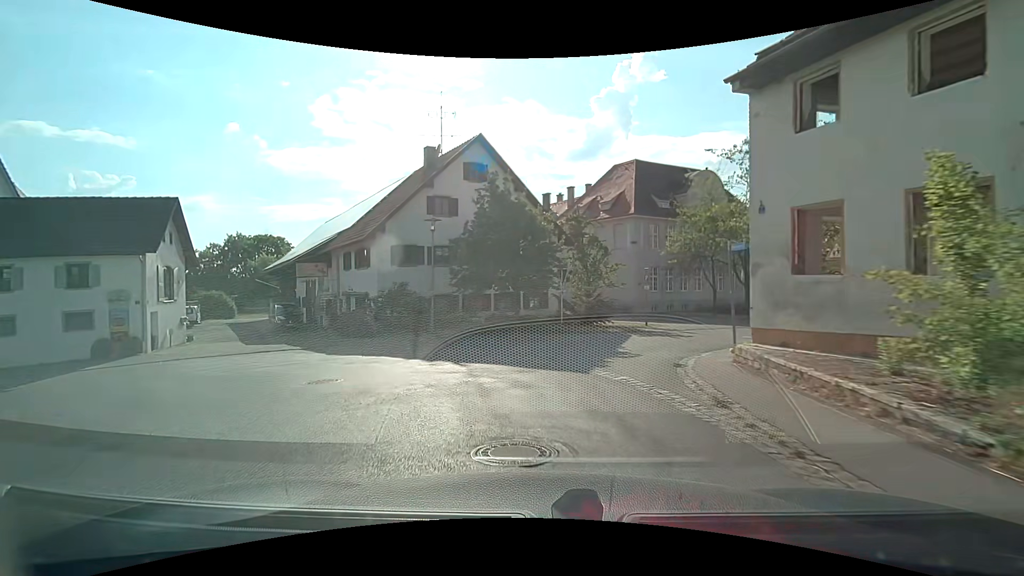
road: tertiary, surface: asphalt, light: Day
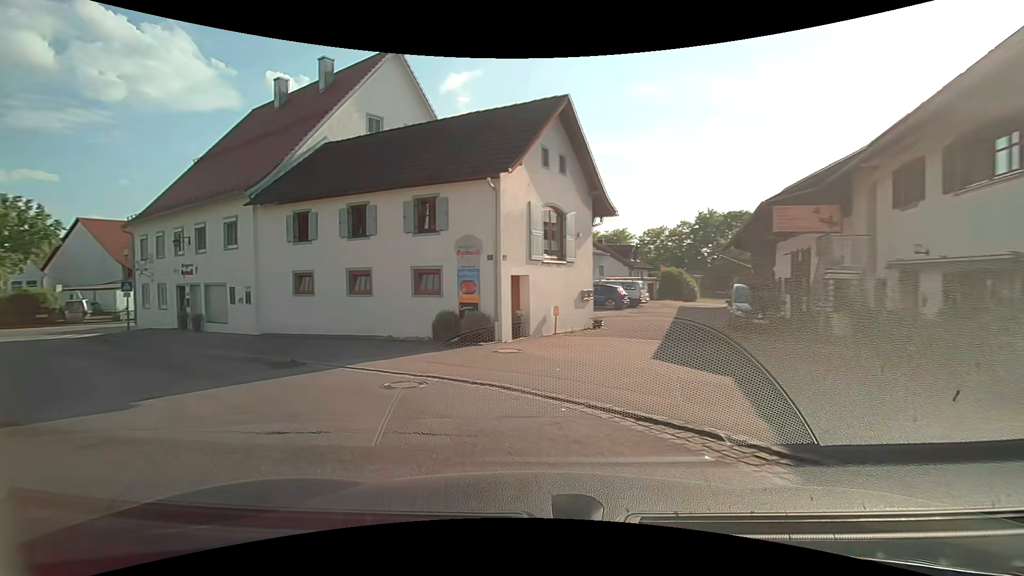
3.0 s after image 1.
(-5.9, +15.4) m; -52°
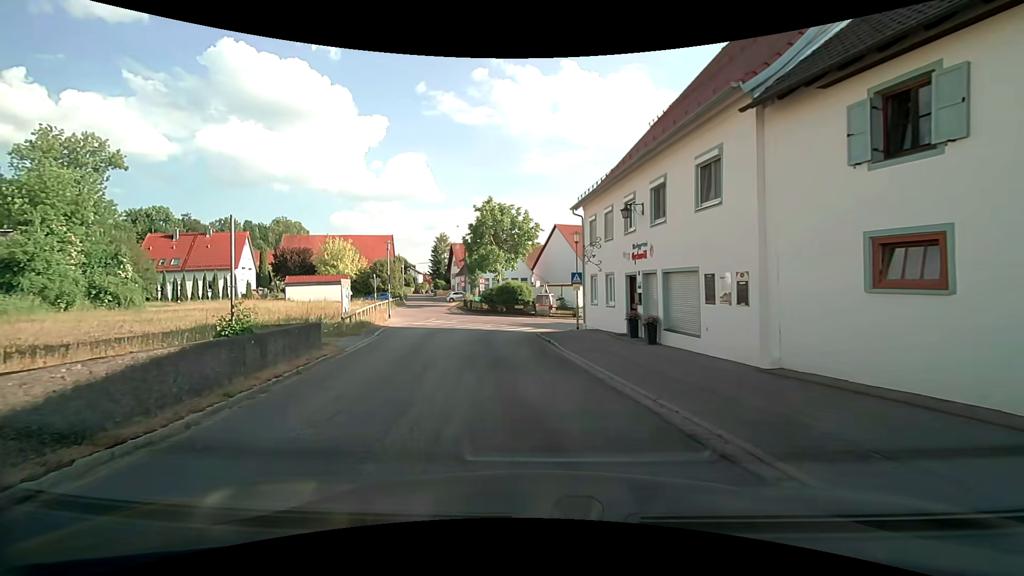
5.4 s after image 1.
(-5.3, +10.2) m; -46°
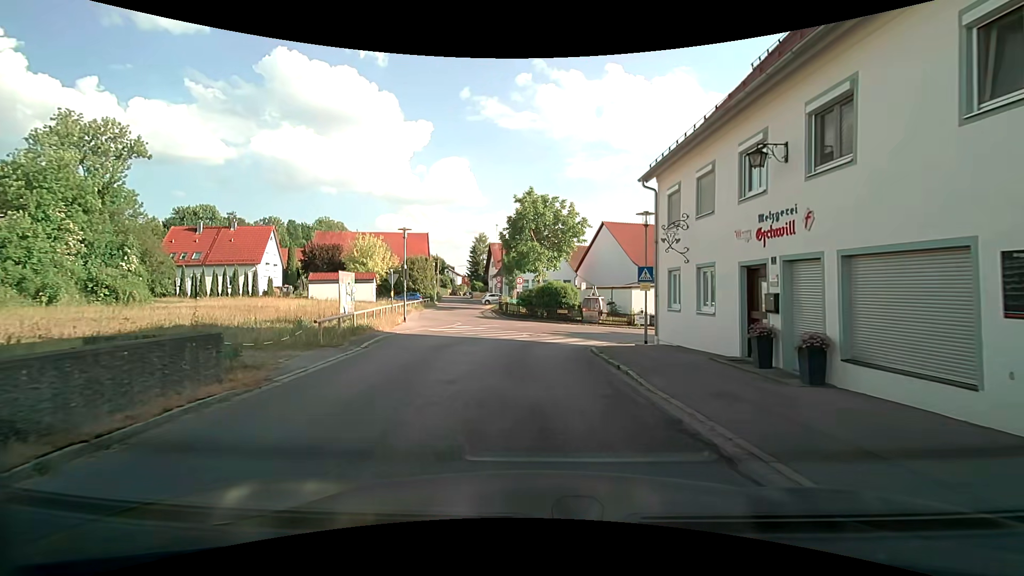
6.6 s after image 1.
(-0.4, +6.4) m; -4°
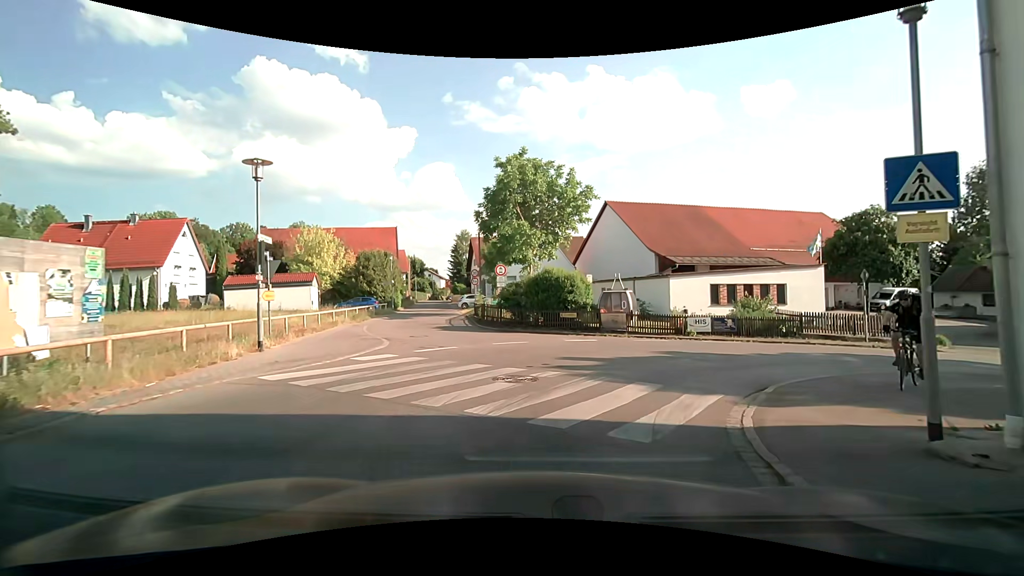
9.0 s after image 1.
(-0.3, +13.6) m; +1°
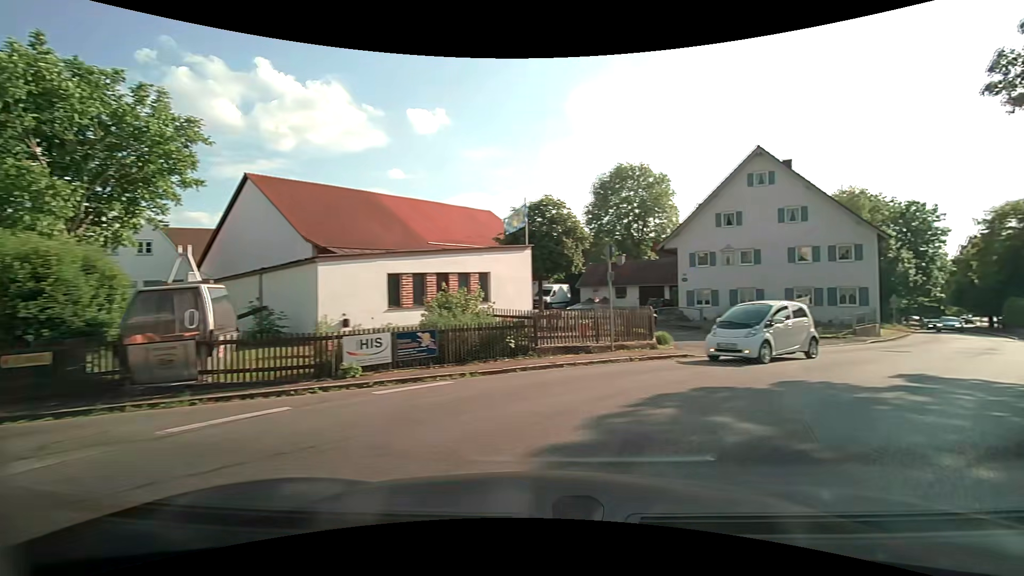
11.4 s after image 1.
(+2.6, +12.4) m; +34°
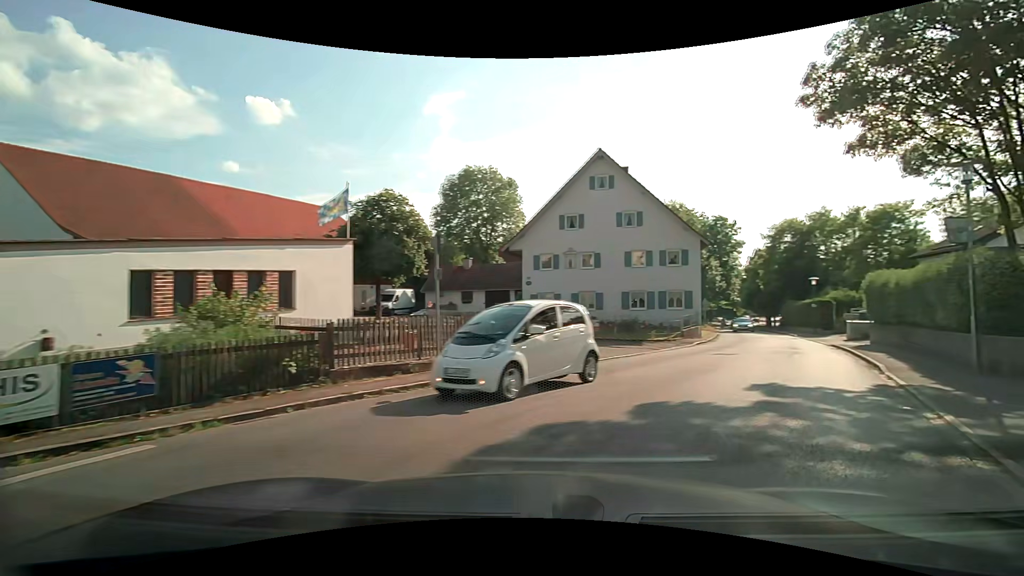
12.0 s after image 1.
(+0.5, +3.0) m; +17°
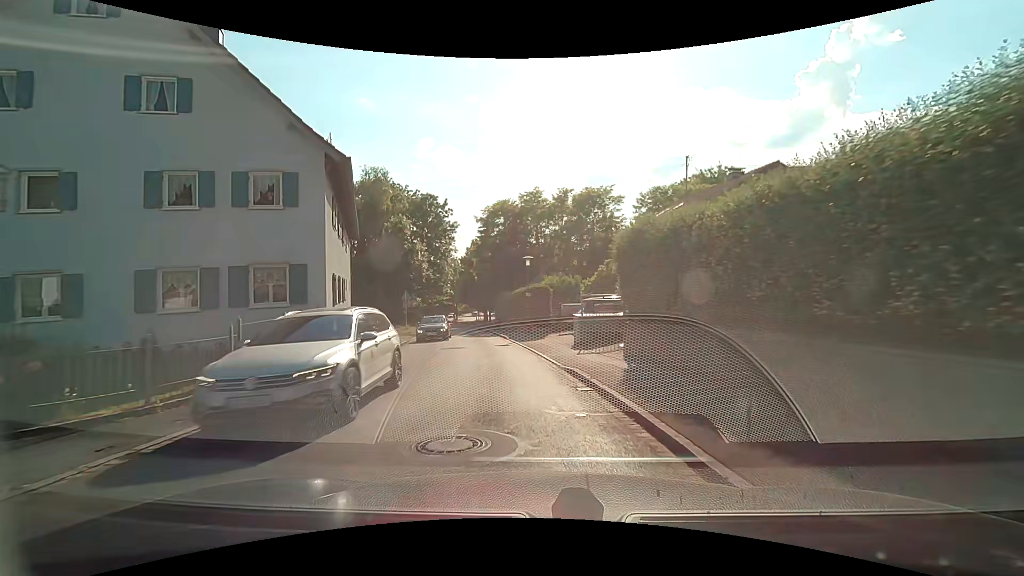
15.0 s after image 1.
(+7.2, +15.6) m; +31°
(0, +10) (-2, +20) (-3, +30) (-5, +40) (-7, +49) (-9, +59) (-11, +69) (-12, +79) (-14, +89) (-16, +99) m
